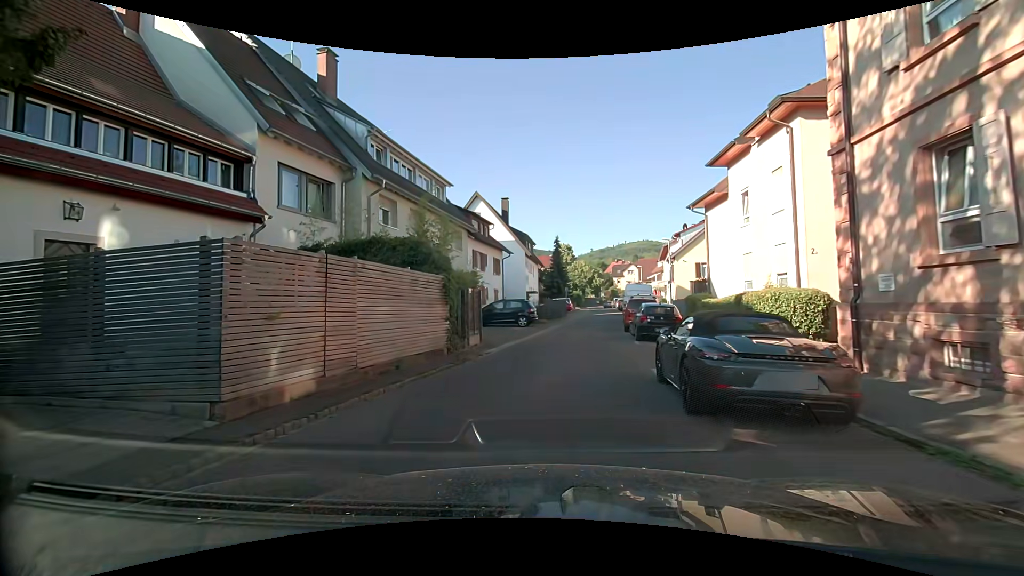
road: residential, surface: asphalt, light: Day
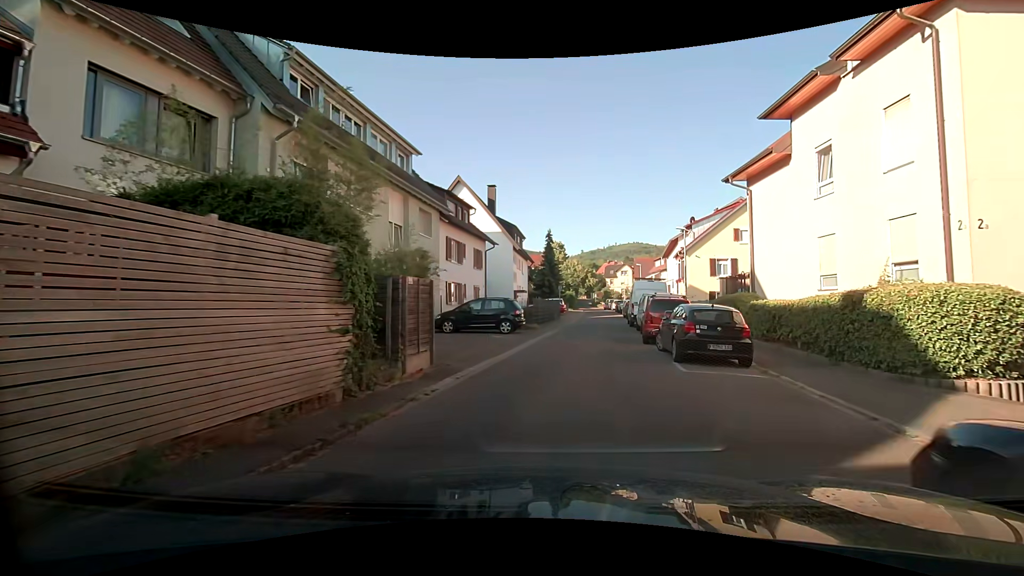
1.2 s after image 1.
(0.0, +6.6) m; +1°
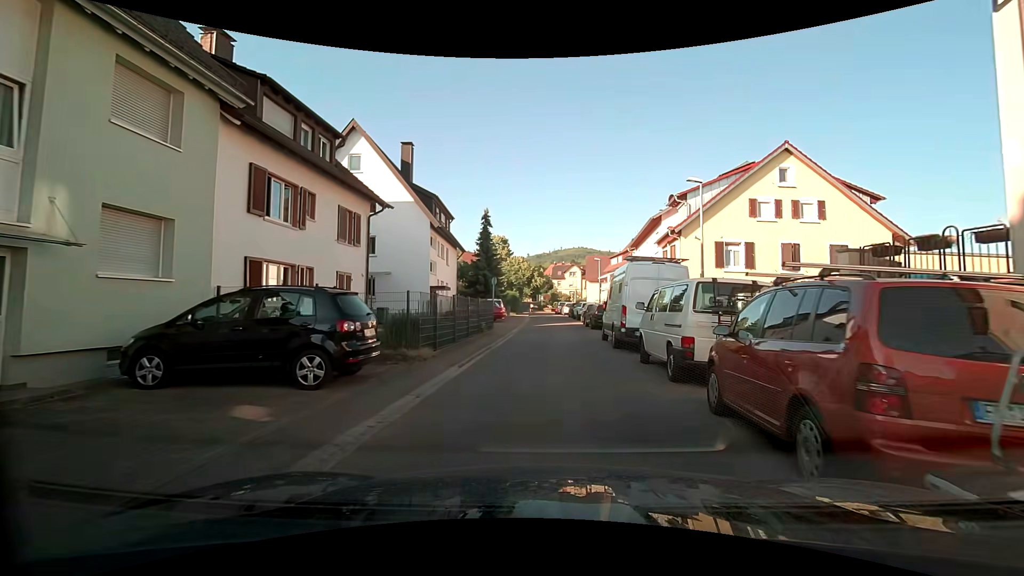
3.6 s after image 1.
(+1.0, +14.0) m; +6°
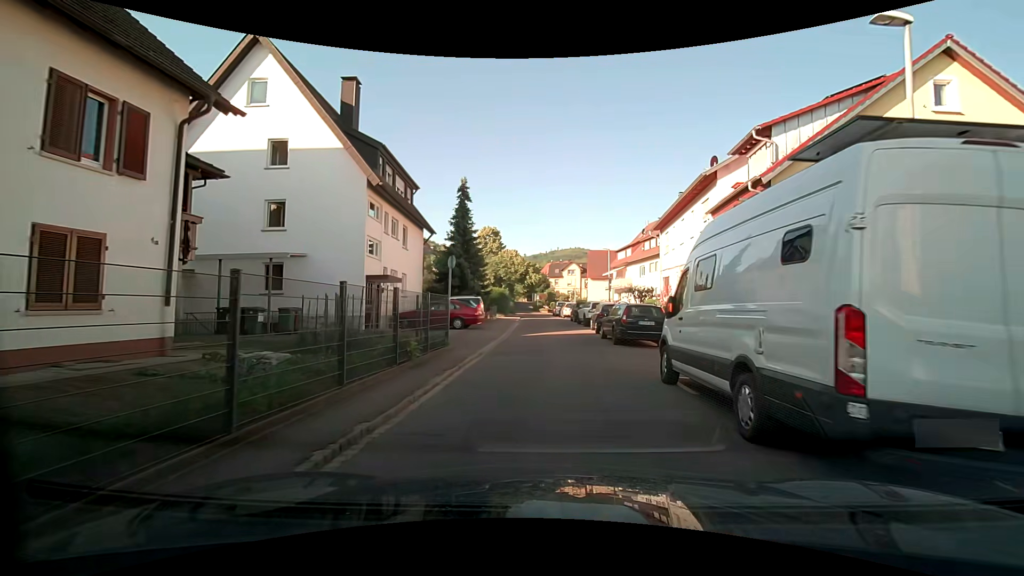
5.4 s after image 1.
(+0.3, +10.9) m; +2°
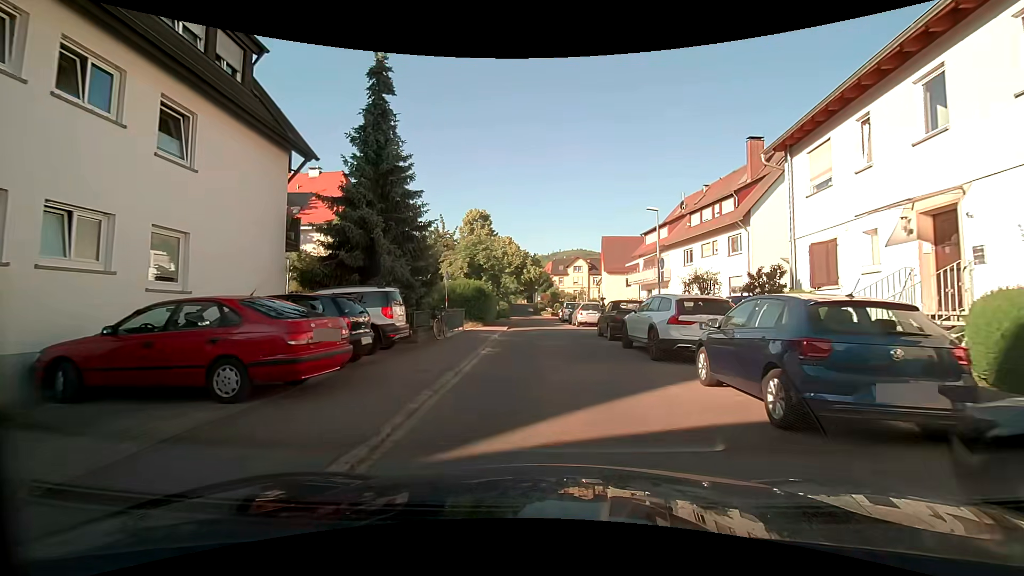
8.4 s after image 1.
(-0.1, +17.7) m; -1°
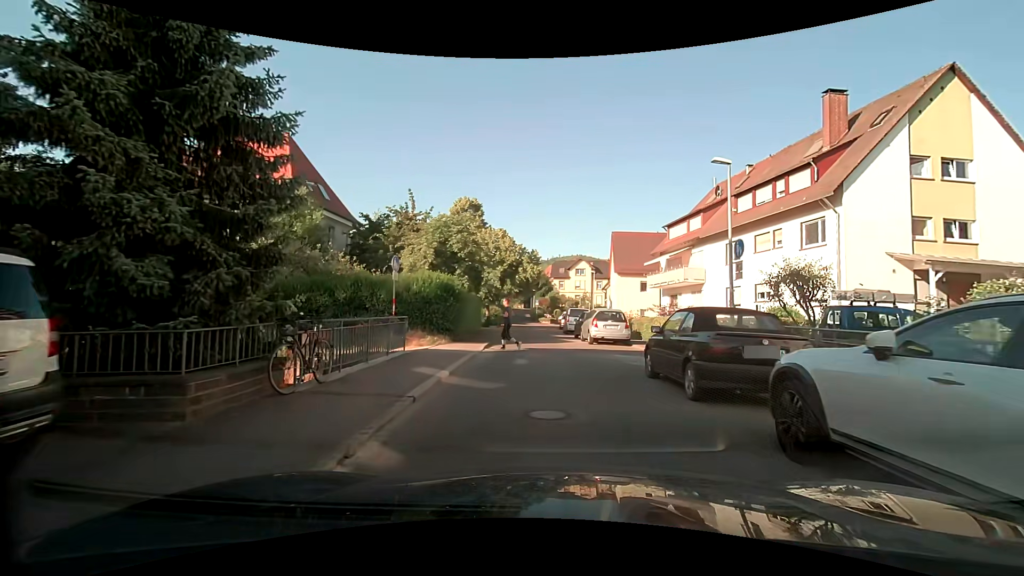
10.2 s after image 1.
(+0.1, +9.6) m; +2°
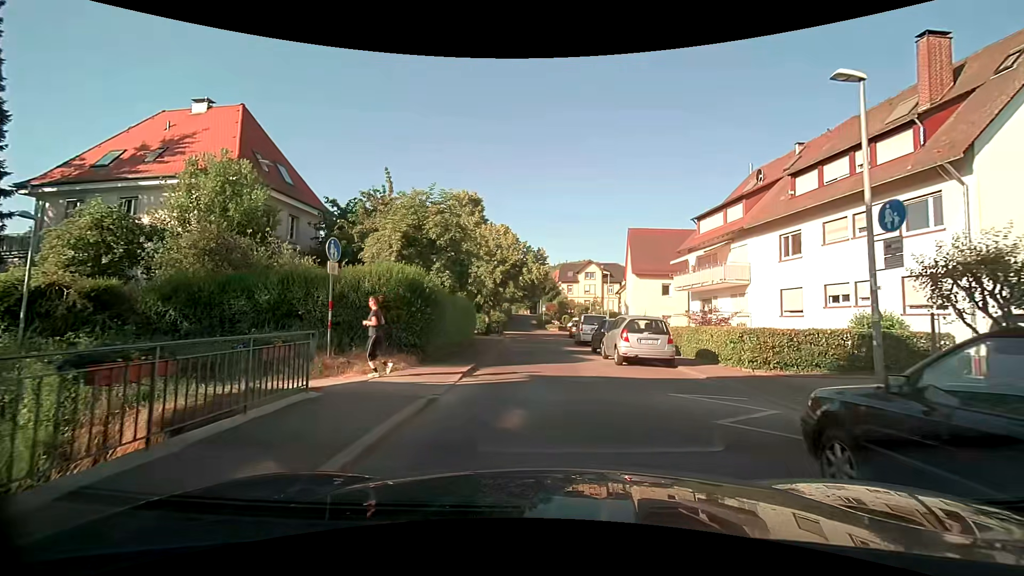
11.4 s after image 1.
(-0.2, +6.1) m; -2°
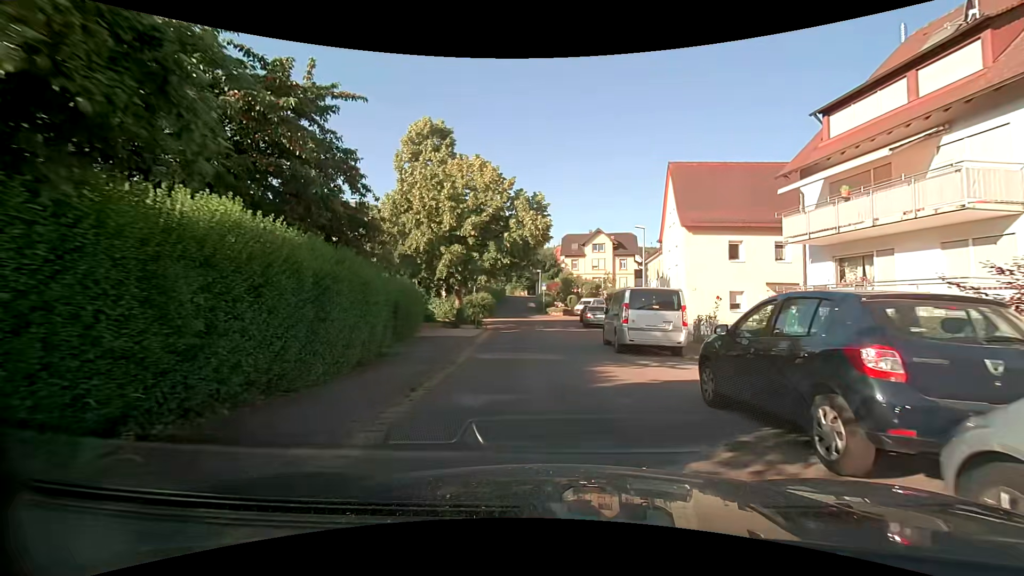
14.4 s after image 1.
(-0.1, +15.8) m; -1°
